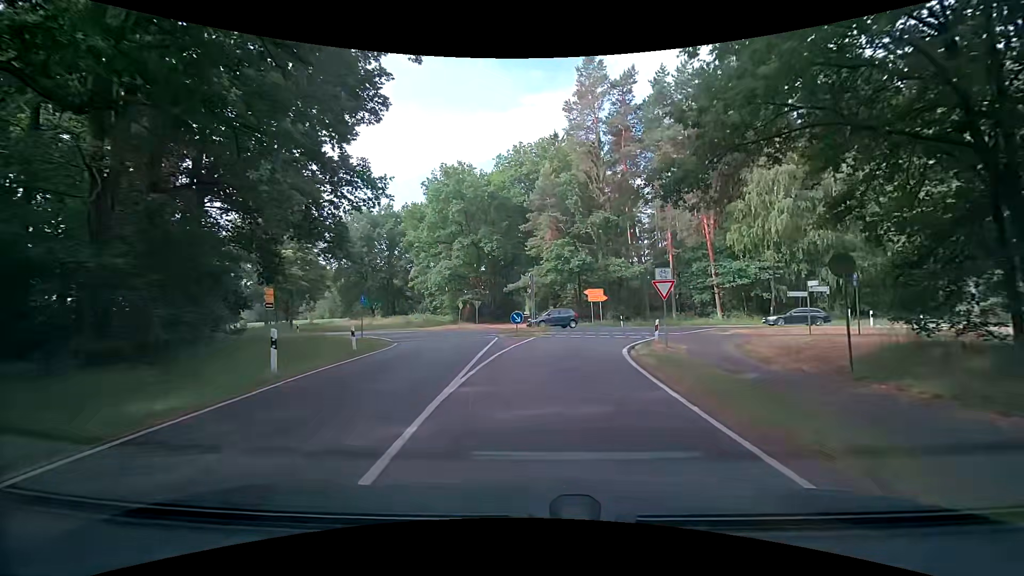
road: tertiary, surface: asphalt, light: Day
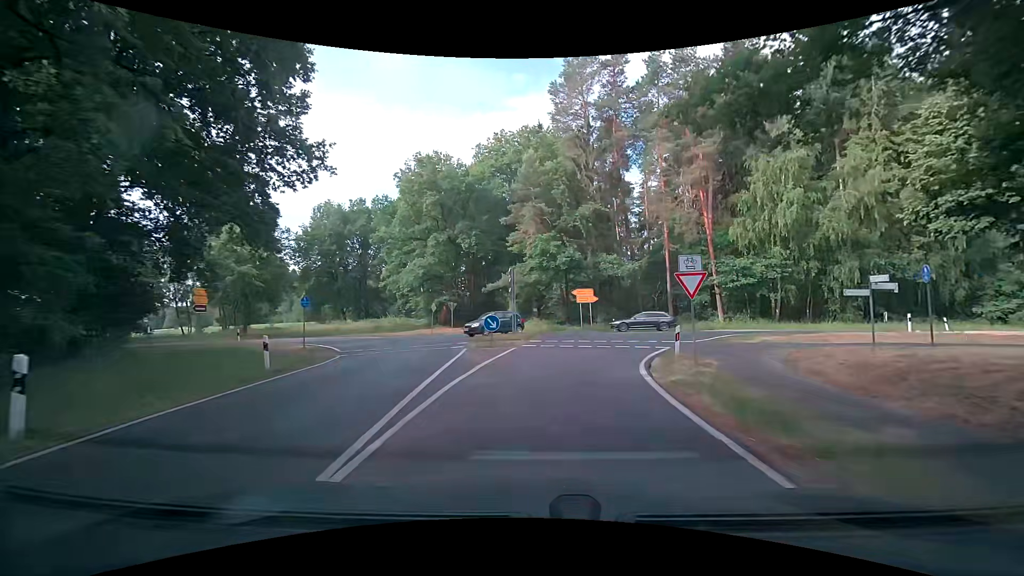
(+0.1, +5.2) m; +1°
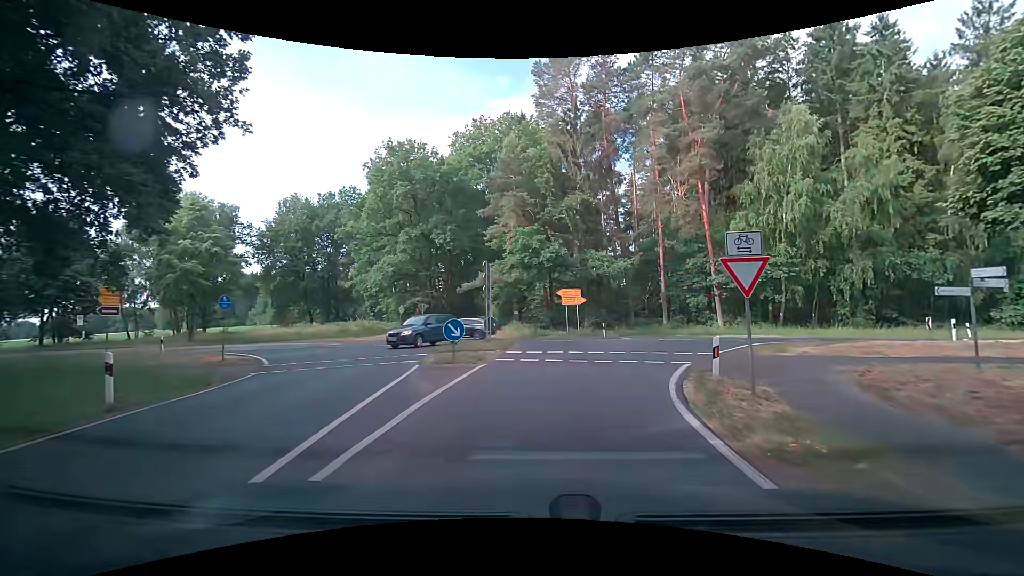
(+0.2, +4.6) m; +4°
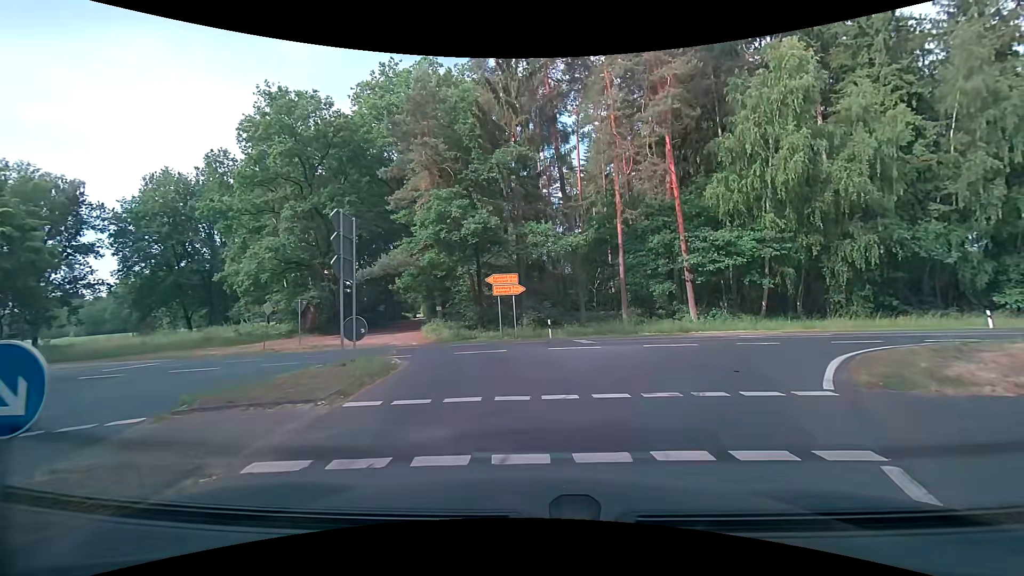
(+0.4, +9.8) m; +6°
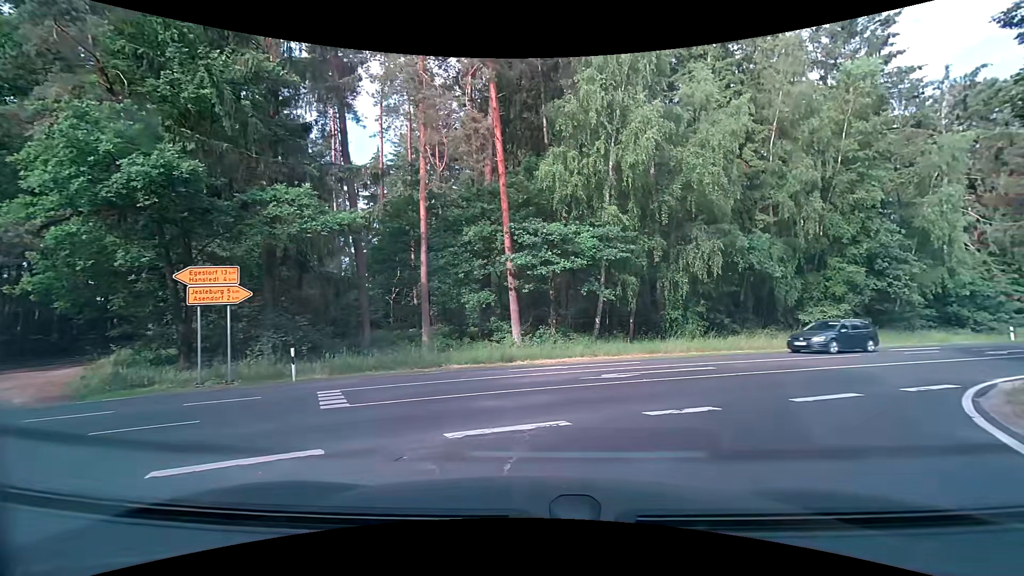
(+1.4, +10.0) m; +24°
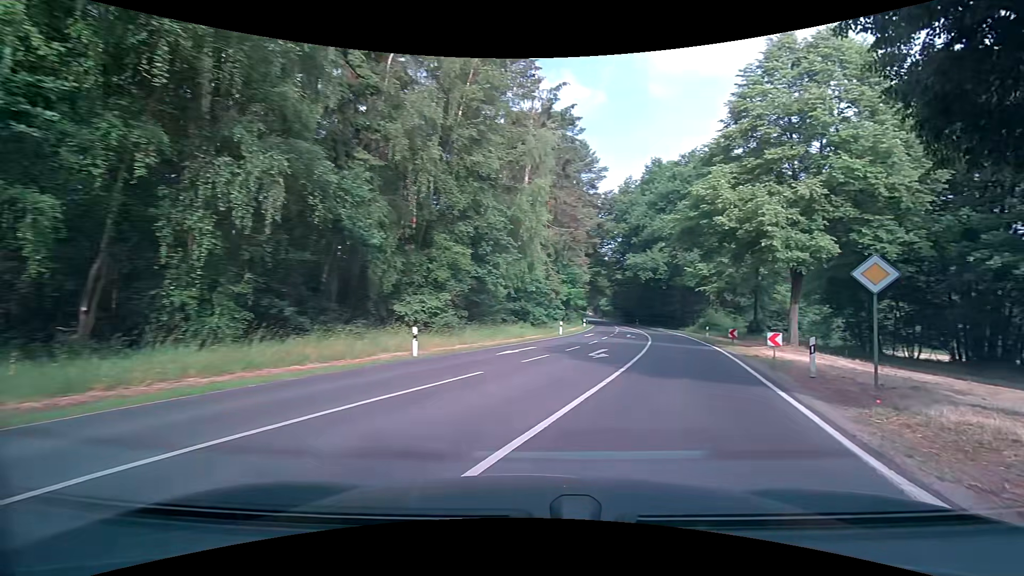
(+3.6, +12.6) m; +39°
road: secondary
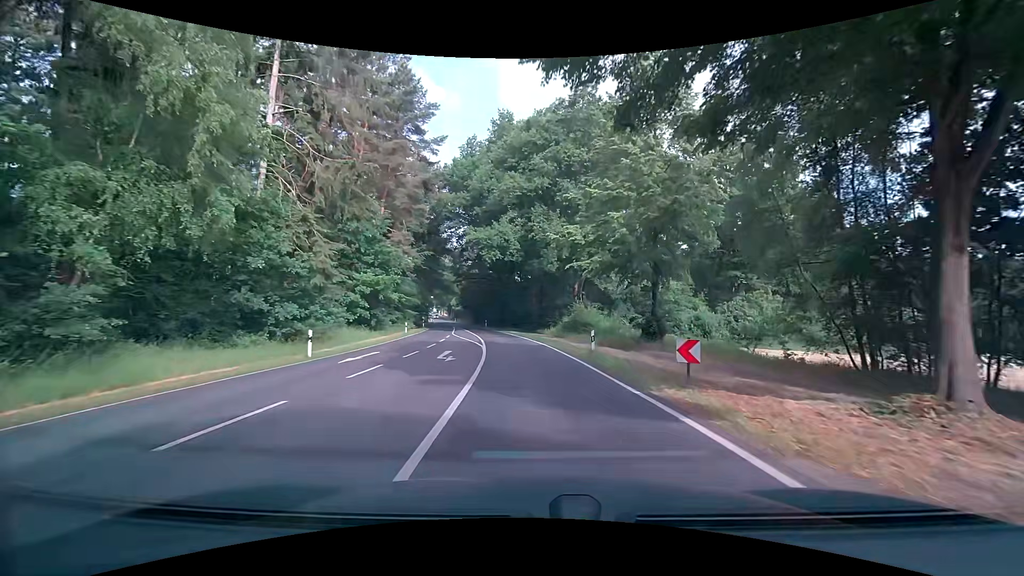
(+5.5, +20.9) m; +17°
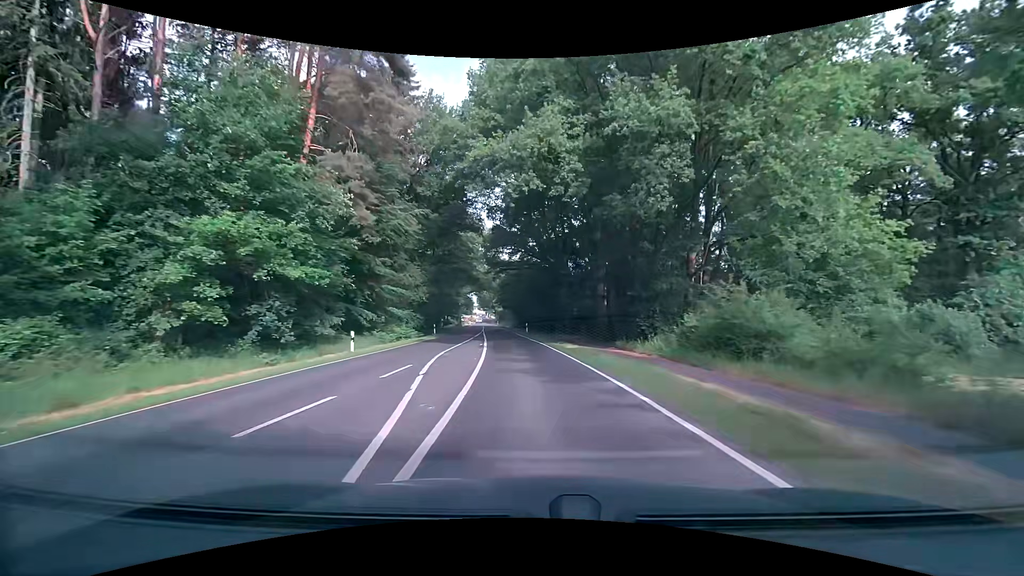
(-1.0, +24.3) m; -6°
(0, +10) (-1, +20) (-1, +30) (-2, +40) (-3, +50) (-4, +60) (-5, +70) (-6, +80) (-7, +90) (-8, +100) m
